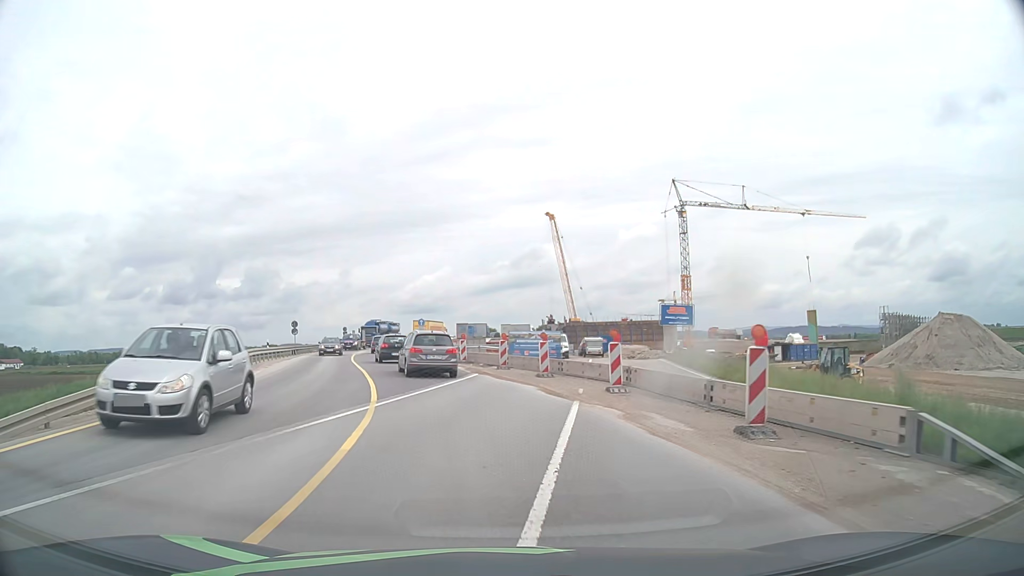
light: Day
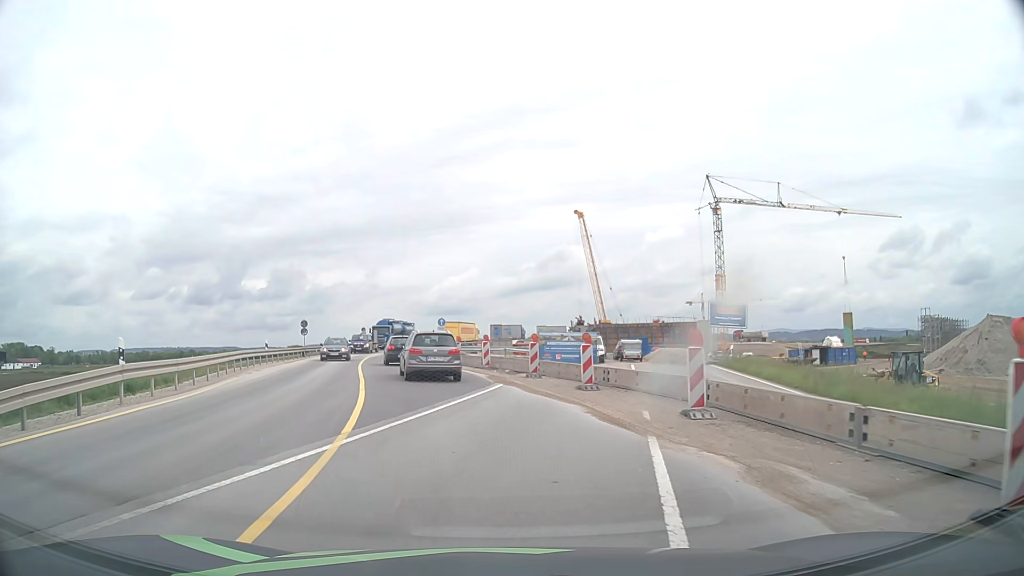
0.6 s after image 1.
(-0.1, +4.7) m; -3°
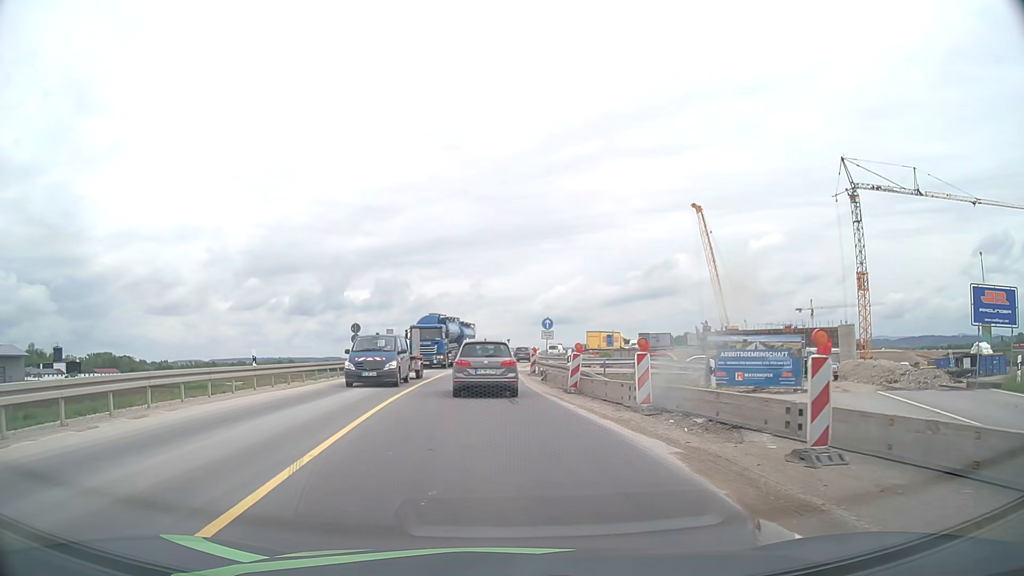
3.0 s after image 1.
(-1.2, +15.3) m; -8°
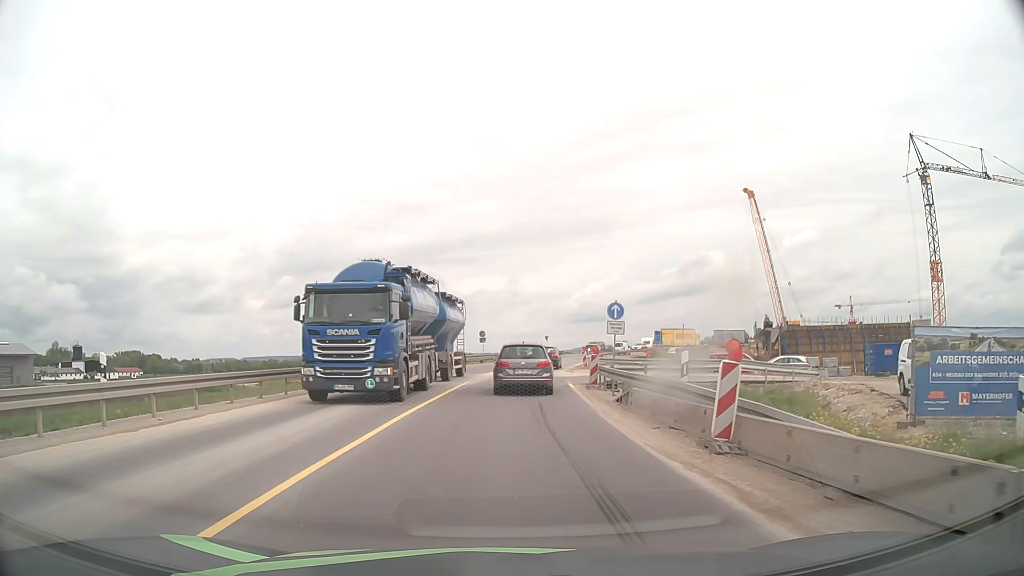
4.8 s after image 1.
(-0.5, +11.3) m; -4°
(0, +10) (0, +20) (0, +30) (+1, +40) (+3, +50) (+5, +60) (+7, +69) (+10, +79) (+13, +88) (+16, +98) m
